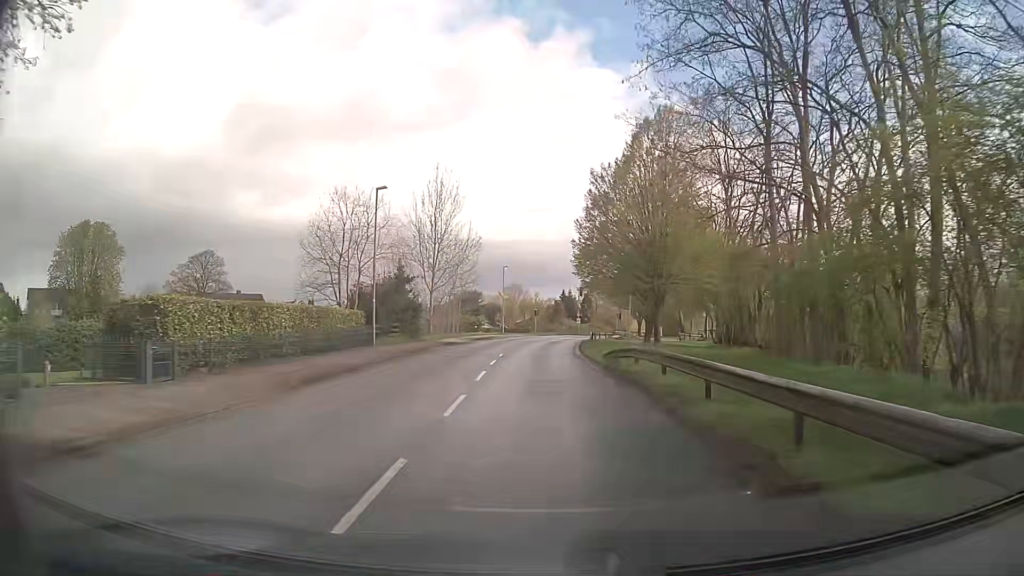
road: tertiary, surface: asphalt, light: Day
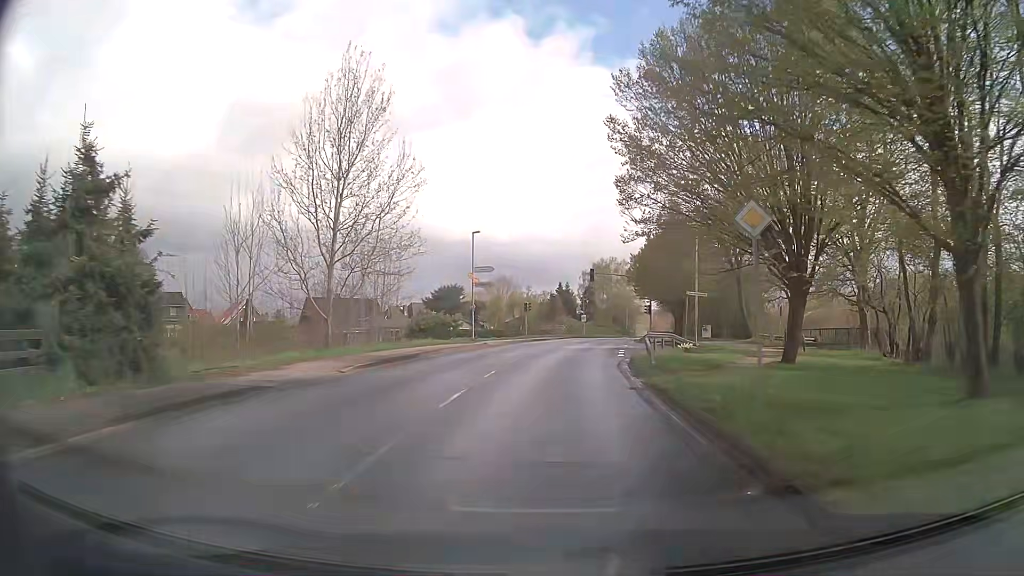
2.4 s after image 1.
(-0.1, +28.9) m; +1°
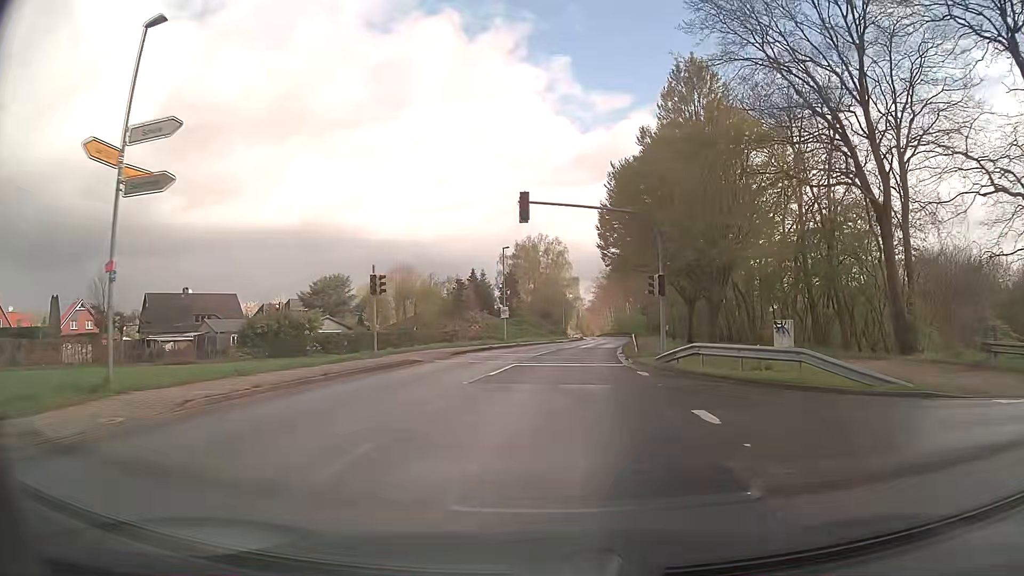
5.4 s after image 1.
(+1.6, +35.6) m; +6°
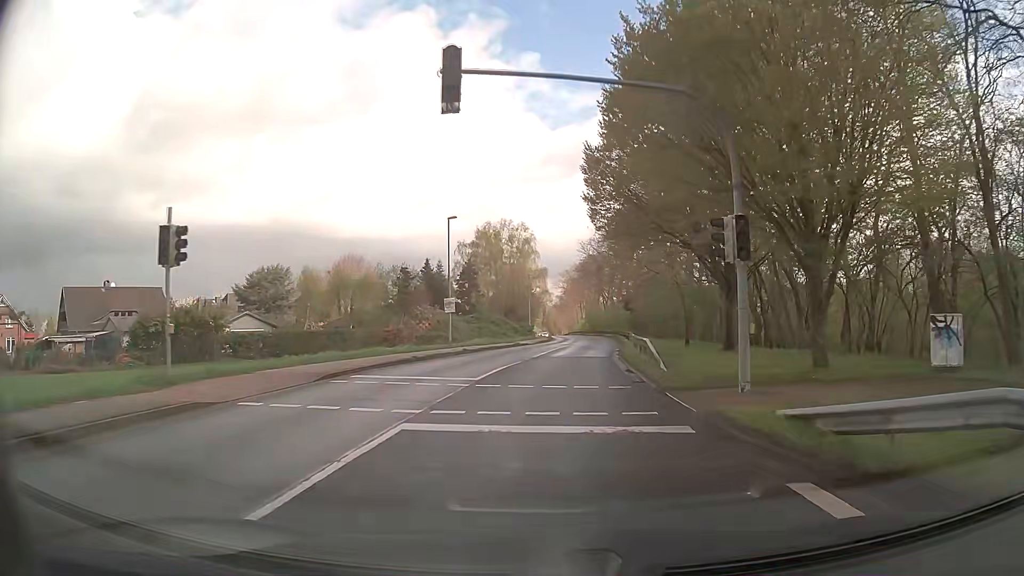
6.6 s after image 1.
(+0.4, +14.3) m; +3°
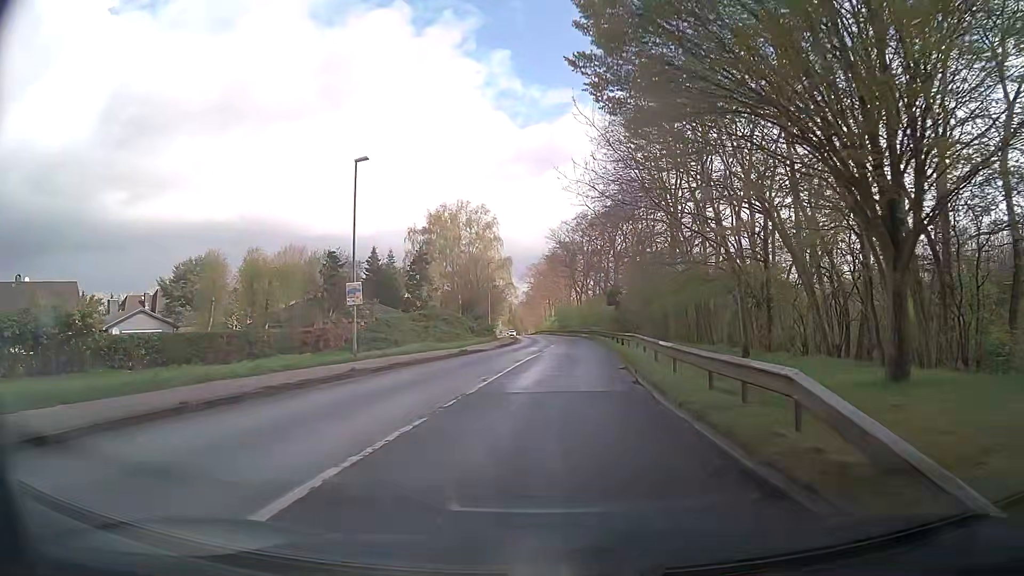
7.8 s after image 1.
(+0.3, +14.3) m; +3°
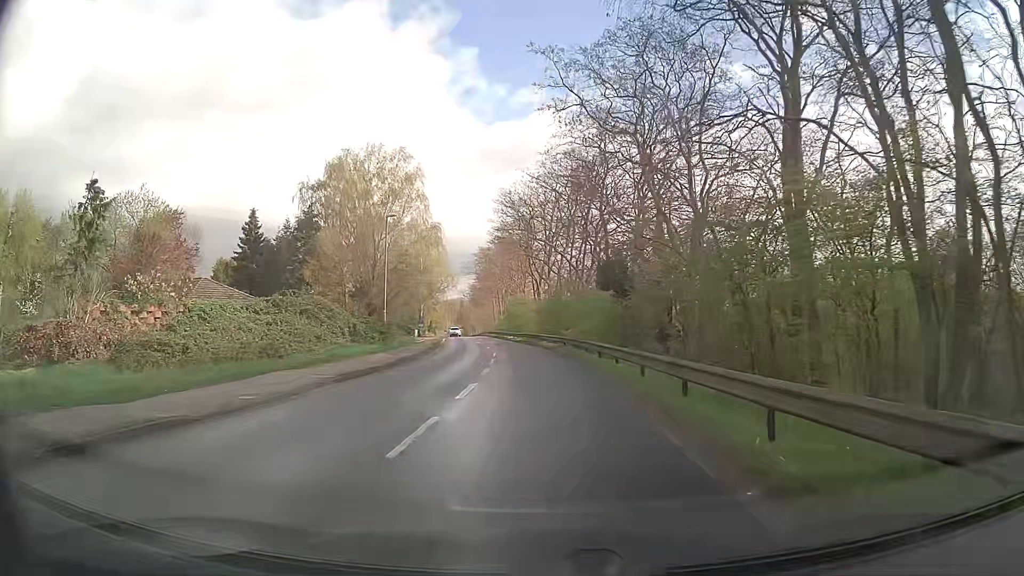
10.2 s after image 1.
(+1.0, +27.7) m; +4°
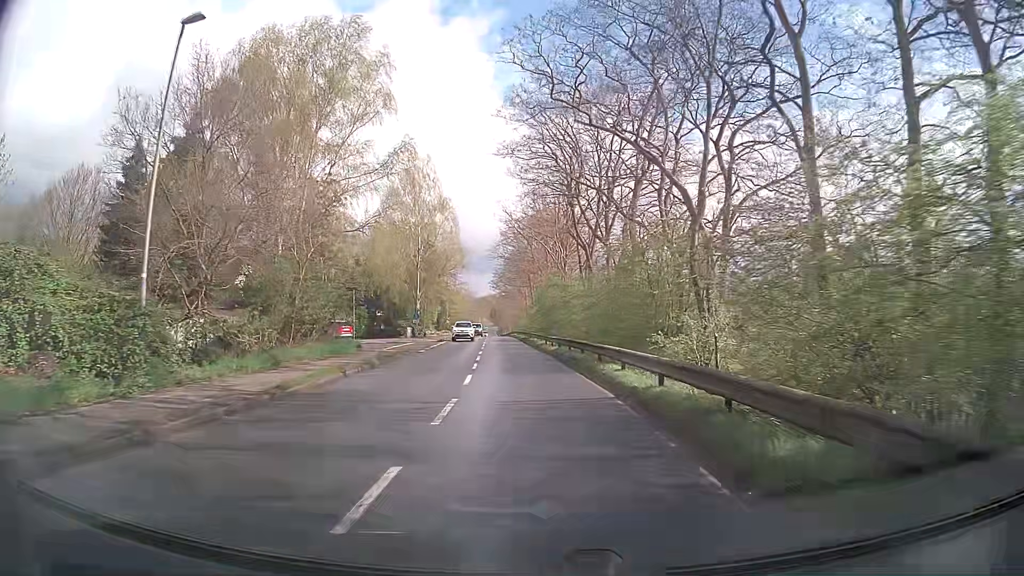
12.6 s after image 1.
(-0.4, +27.1) m; -3°
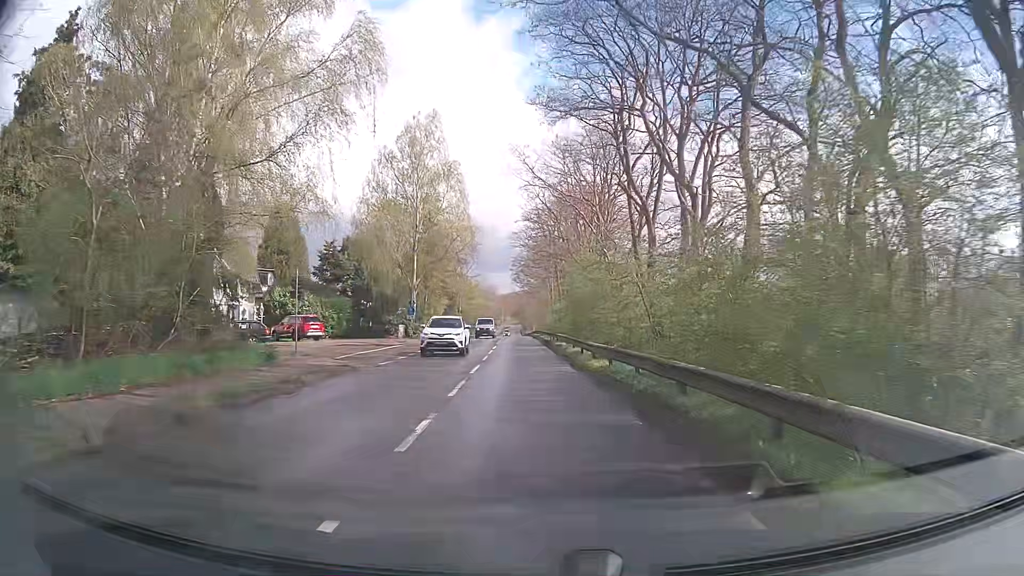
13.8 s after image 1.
(-0.3, +13.7) m; -3°
(0, +10) (0, +20) (-1, +30) (-1, +40) (-1, +50) (-2, +60) (-2, +70) (-2, +80) (-3, +90) (-3, +100) m
